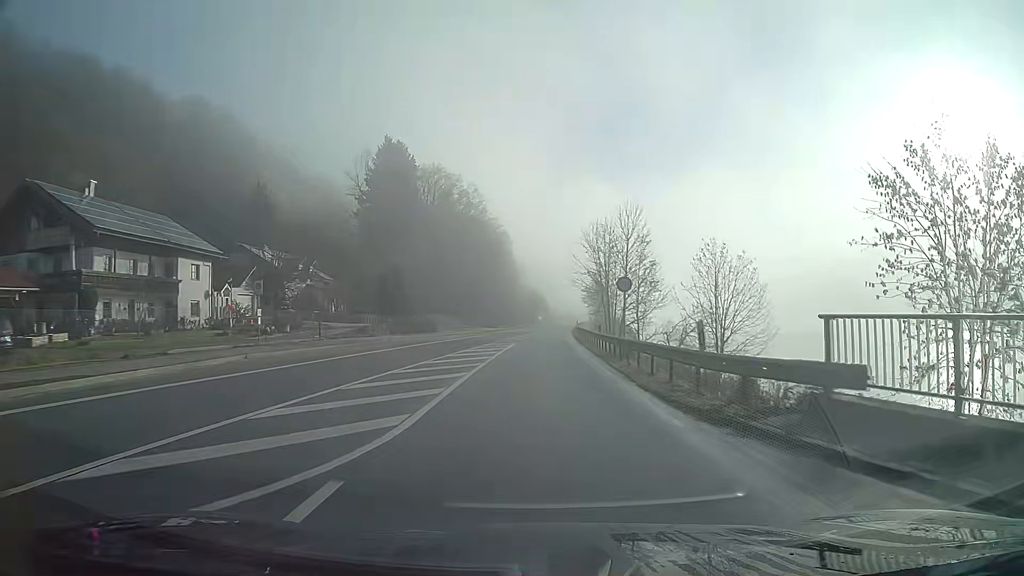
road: primary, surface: asphalt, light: Day
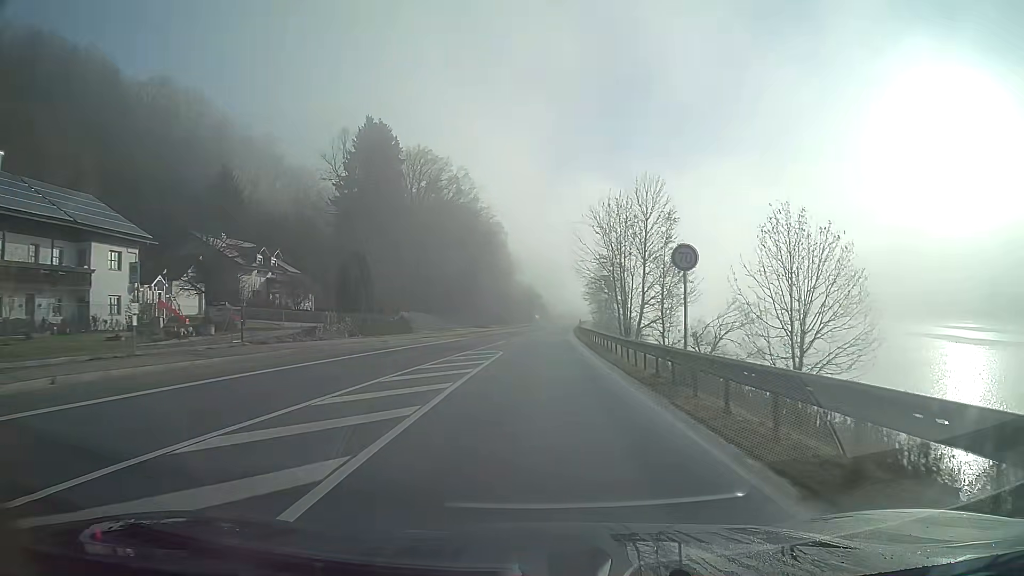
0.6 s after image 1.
(0.0, +10.8) m; 0°
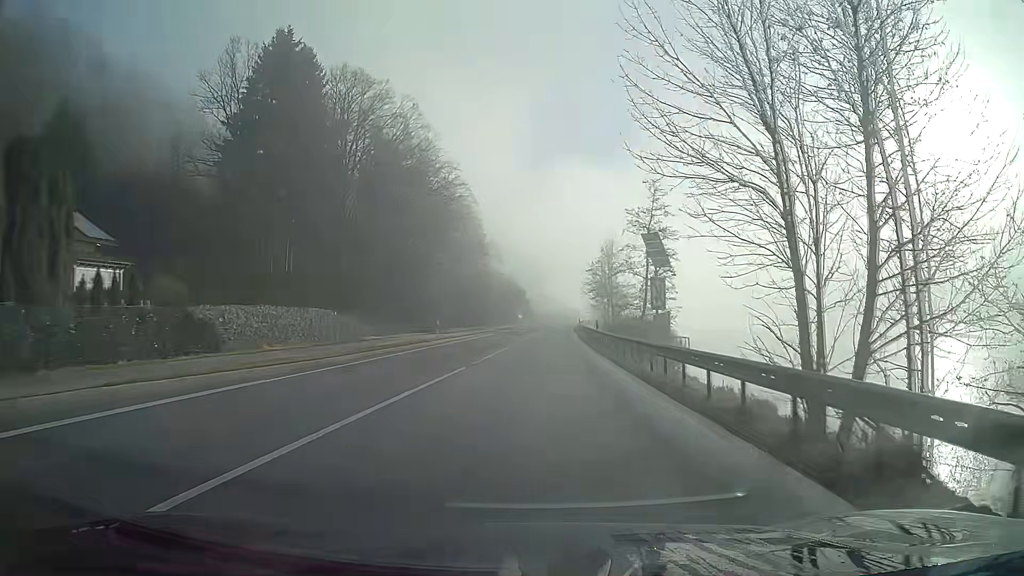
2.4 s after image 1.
(+0.4, +32.4) m; +1°
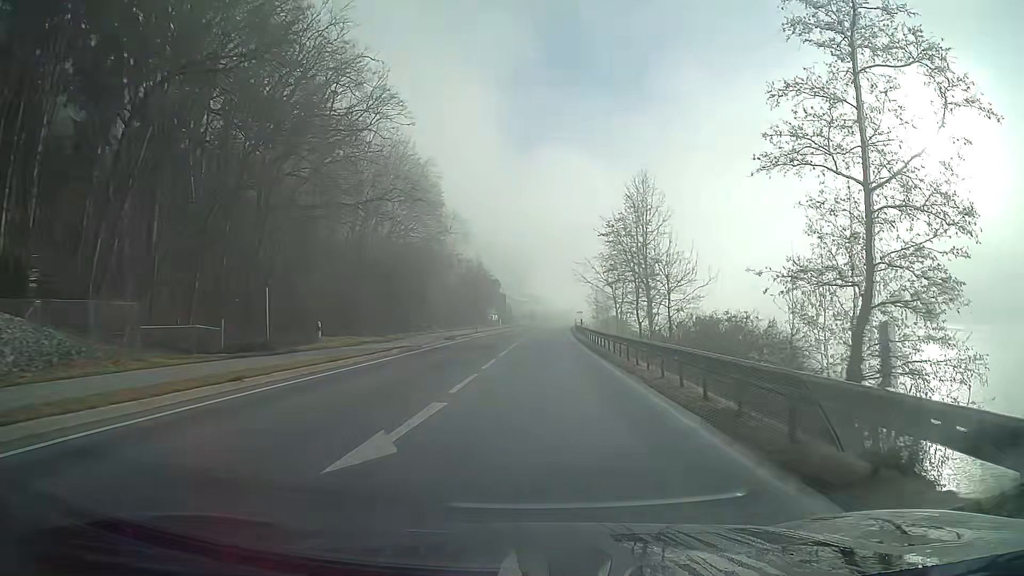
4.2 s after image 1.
(+0.5, +32.4) m; +2°
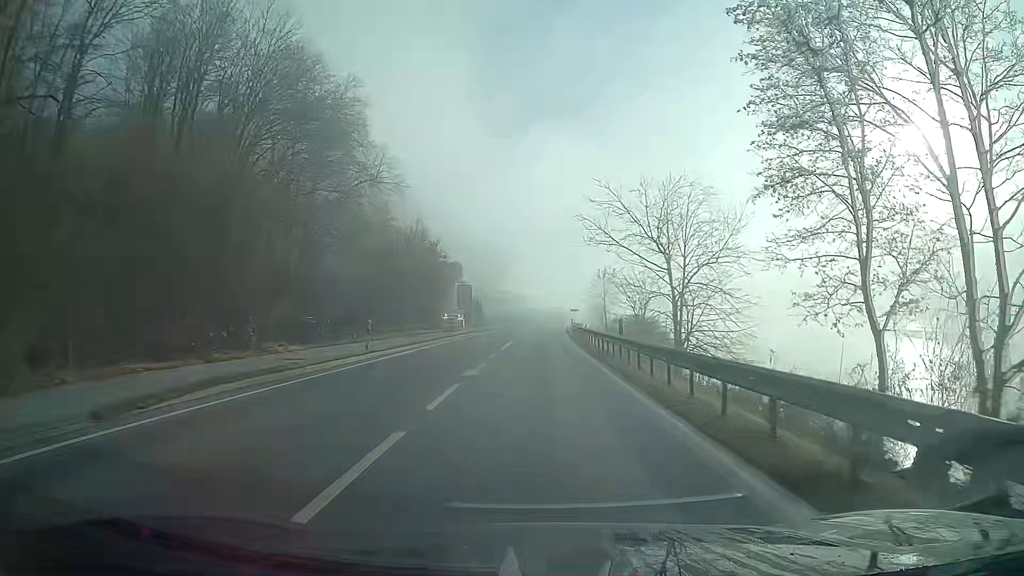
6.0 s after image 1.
(+0.4, +32.3) m; +1°
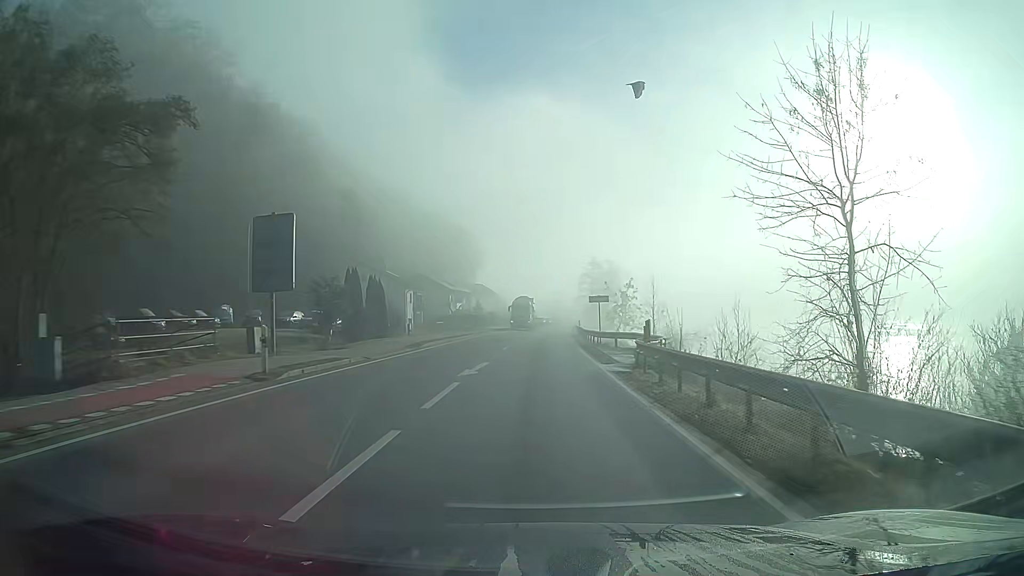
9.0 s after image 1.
(+0.9, +53.7) m; +2°
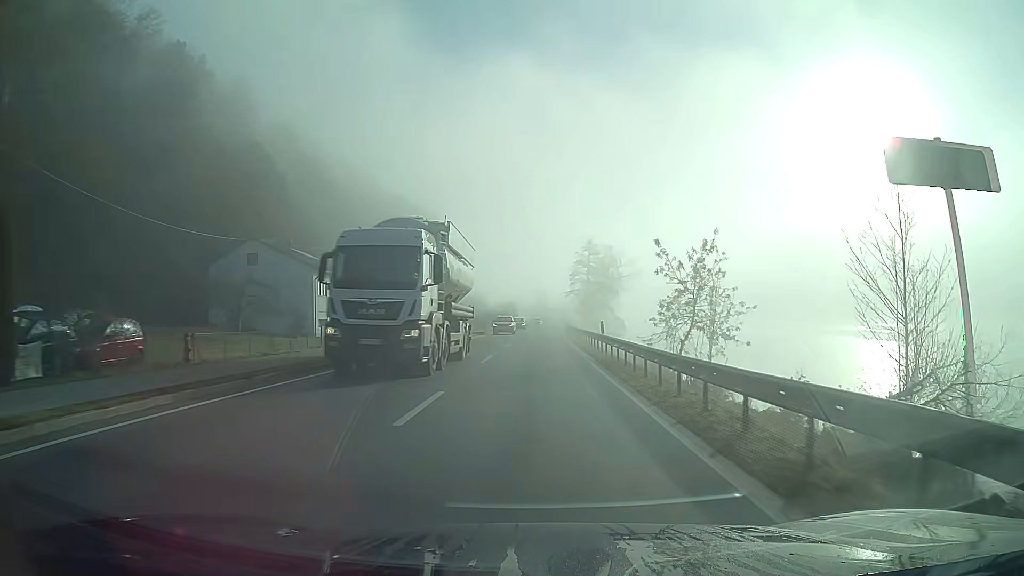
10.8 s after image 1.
(+0.4, +32.2) m; +1°
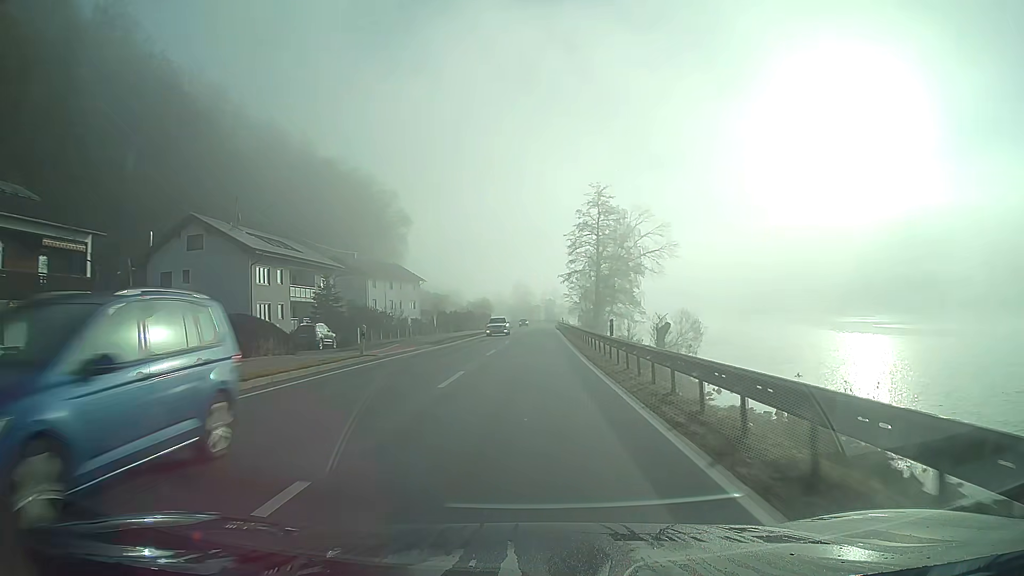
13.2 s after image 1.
(+0.6, +43.0) m; +1°
